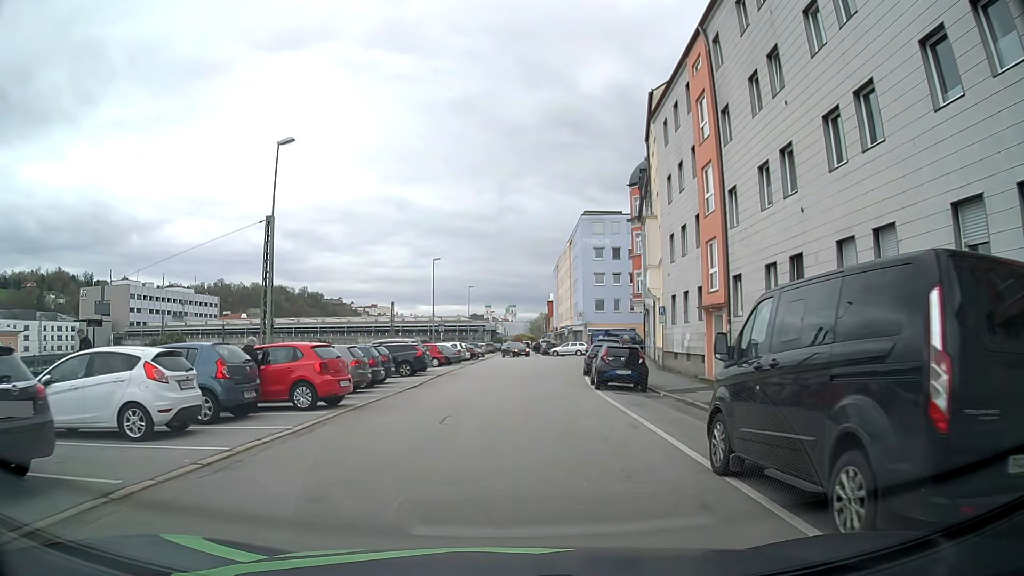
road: residential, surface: asphalt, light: Day
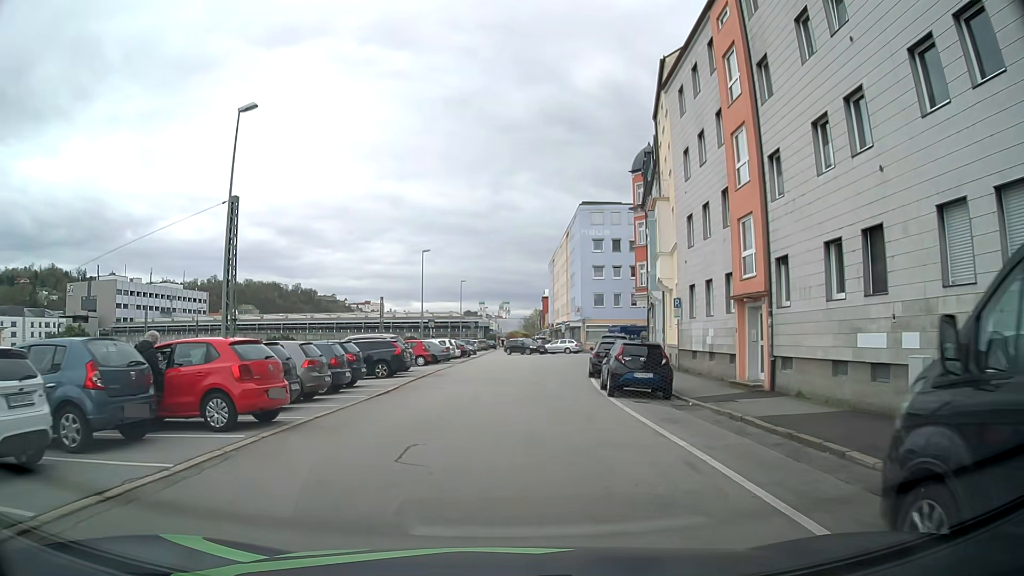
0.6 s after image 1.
(0.0, +4.1) m; 0°
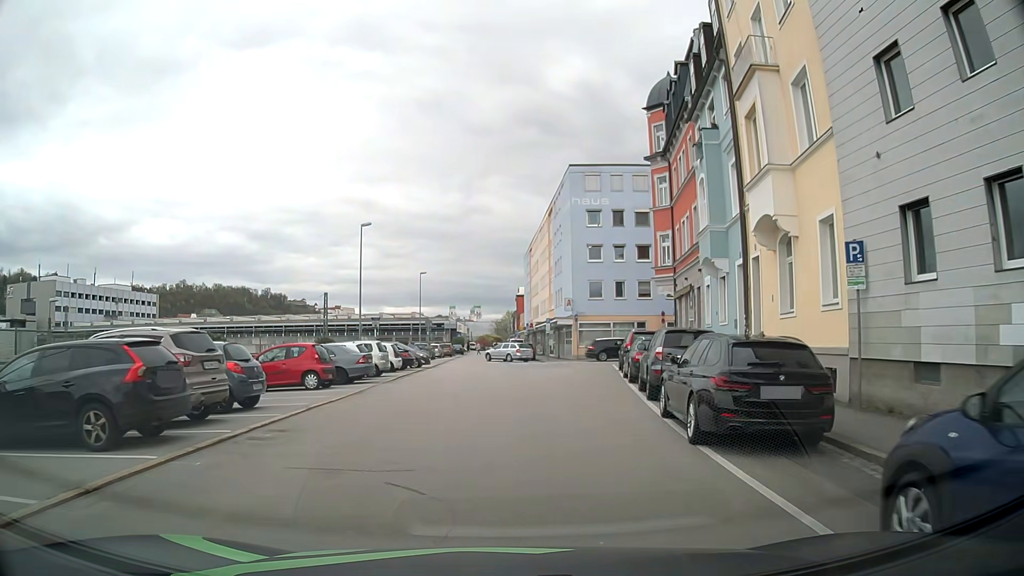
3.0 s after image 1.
(+0.5, +17.1) m; +3°
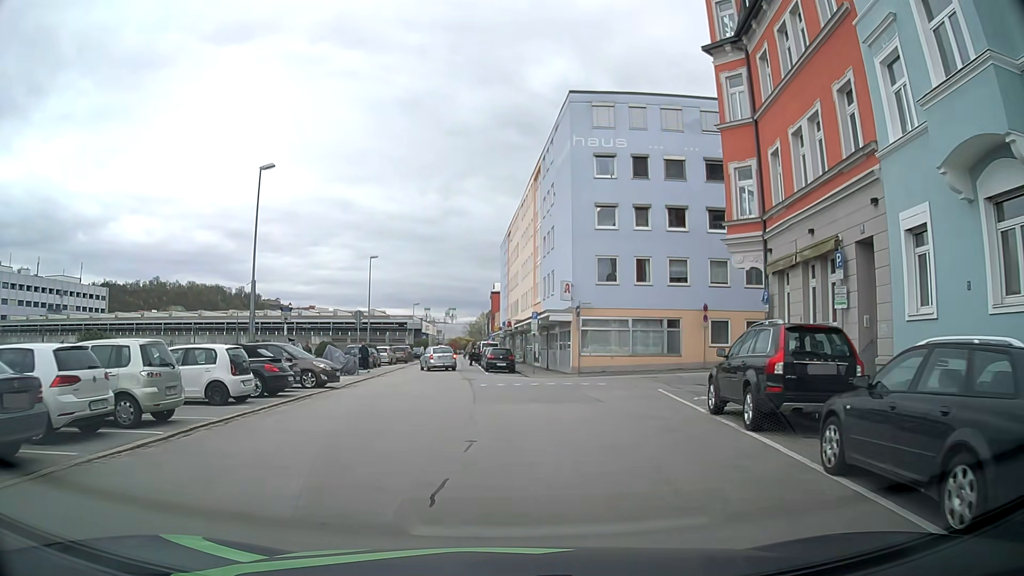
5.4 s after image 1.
(+0.4, +17.2) m; +2°
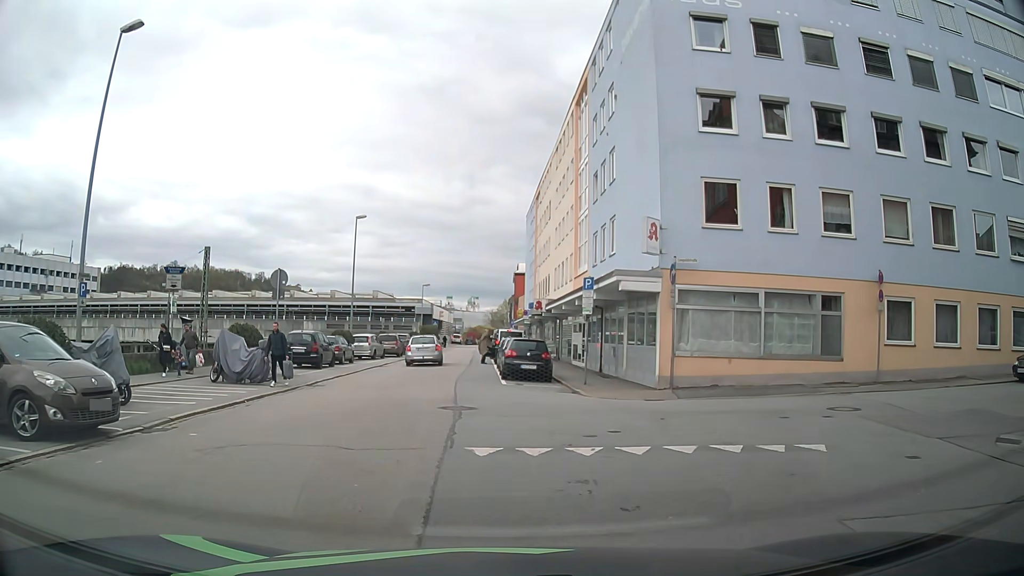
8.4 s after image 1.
(-0.2, +15.6) m; -1°
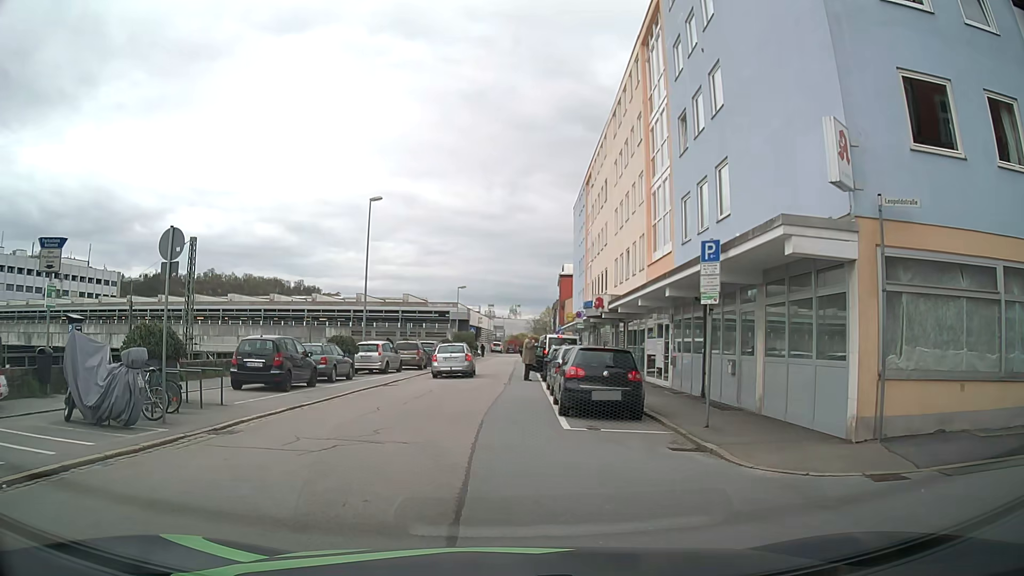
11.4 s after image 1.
(-0.4, +9.5) m; -3°
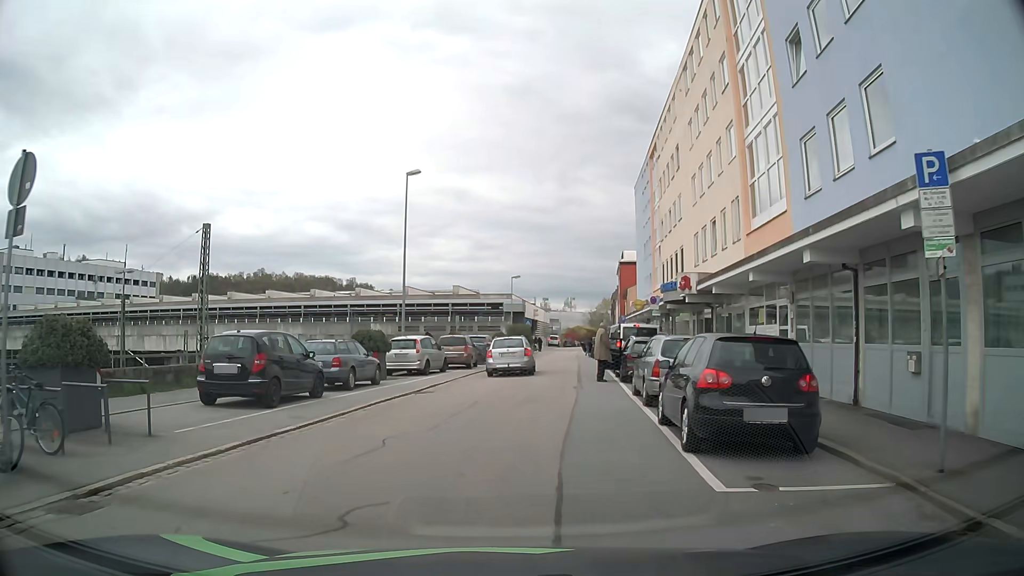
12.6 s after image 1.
(-0.3, +5.8) m; -6°
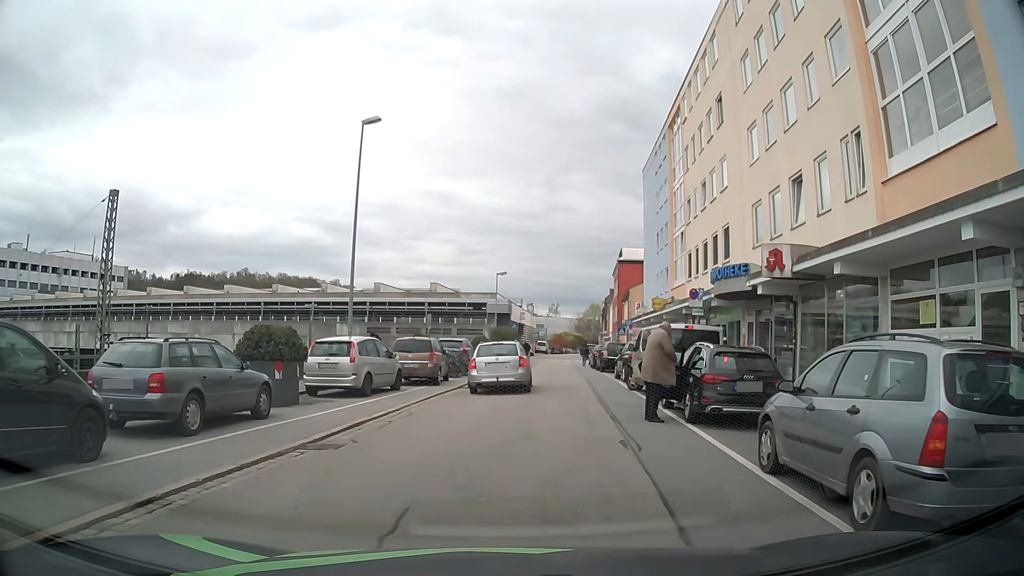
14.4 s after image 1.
(-0.1, +9.3) m; +1°
